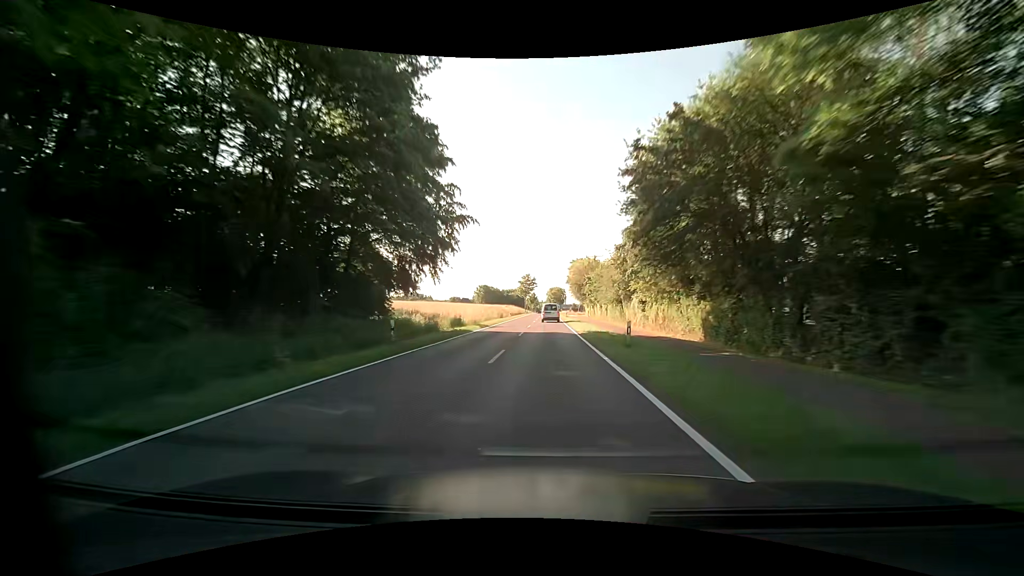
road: tertiary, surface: asphalt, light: Day
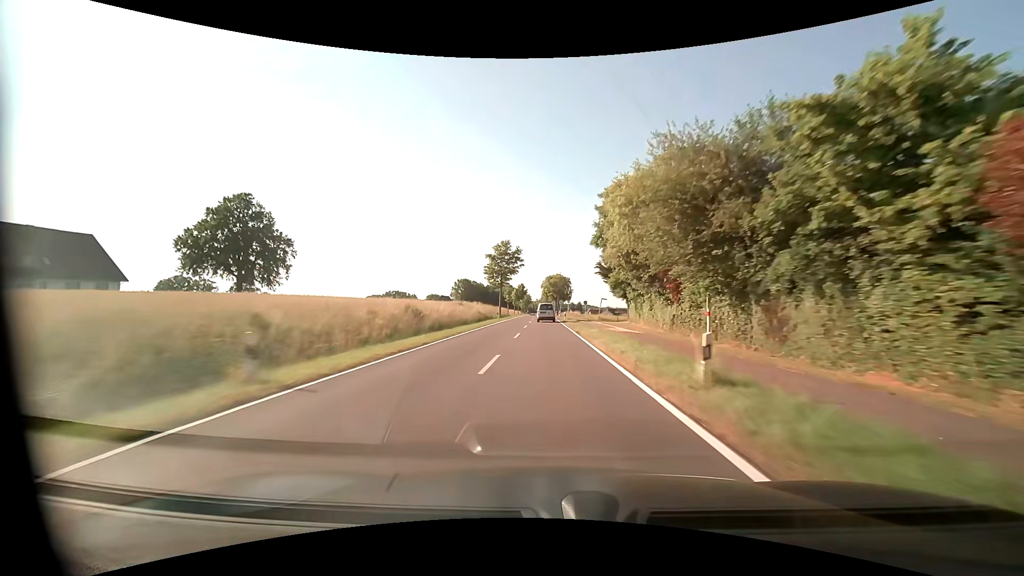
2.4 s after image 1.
(+0.3, +62.3) m; +1°
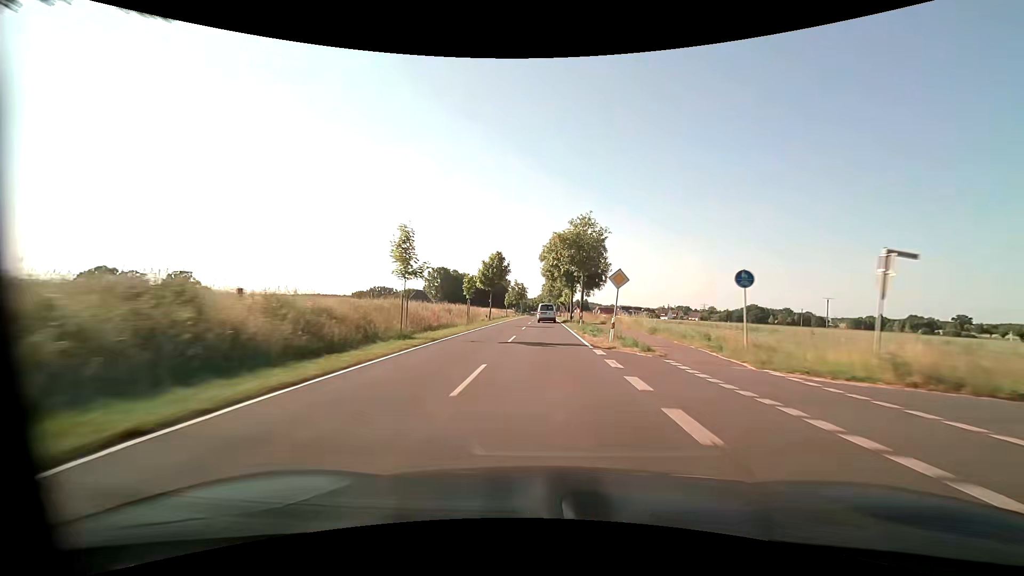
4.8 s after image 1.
(-0.4, +62.7) m; 0°
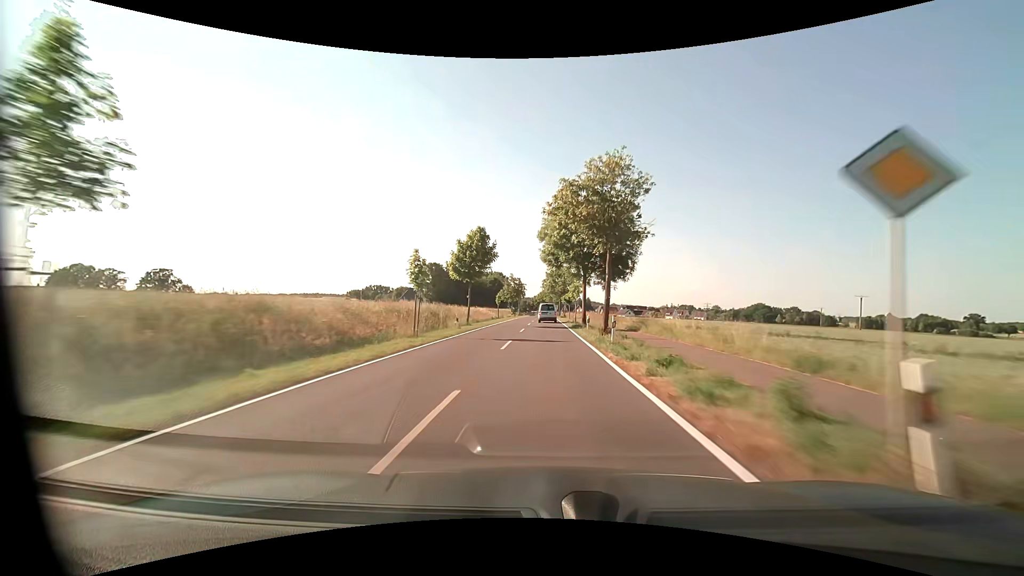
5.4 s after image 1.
(0.0, +15.7) m; 0°
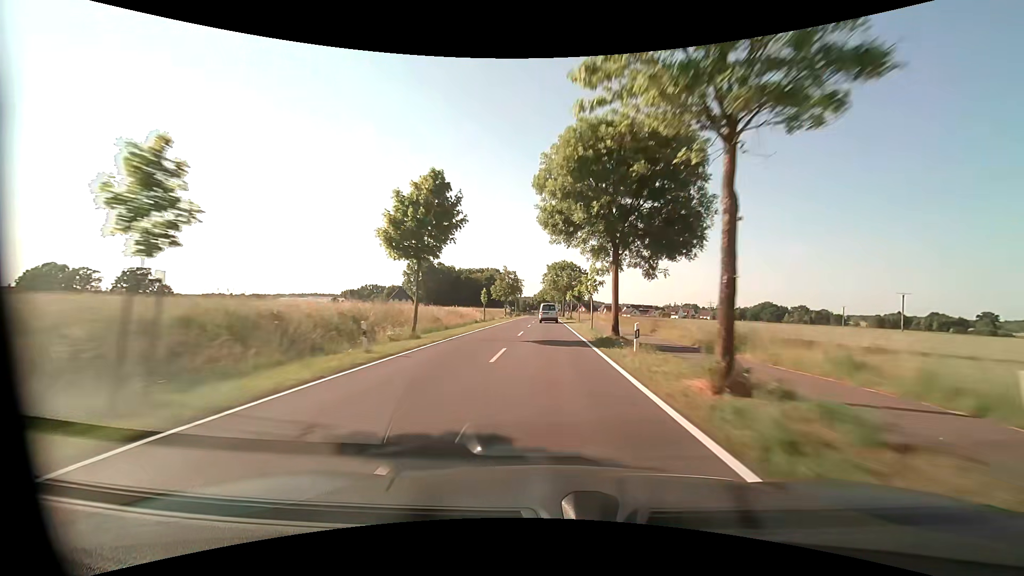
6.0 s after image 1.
(0.0, +15.7) m; 0°
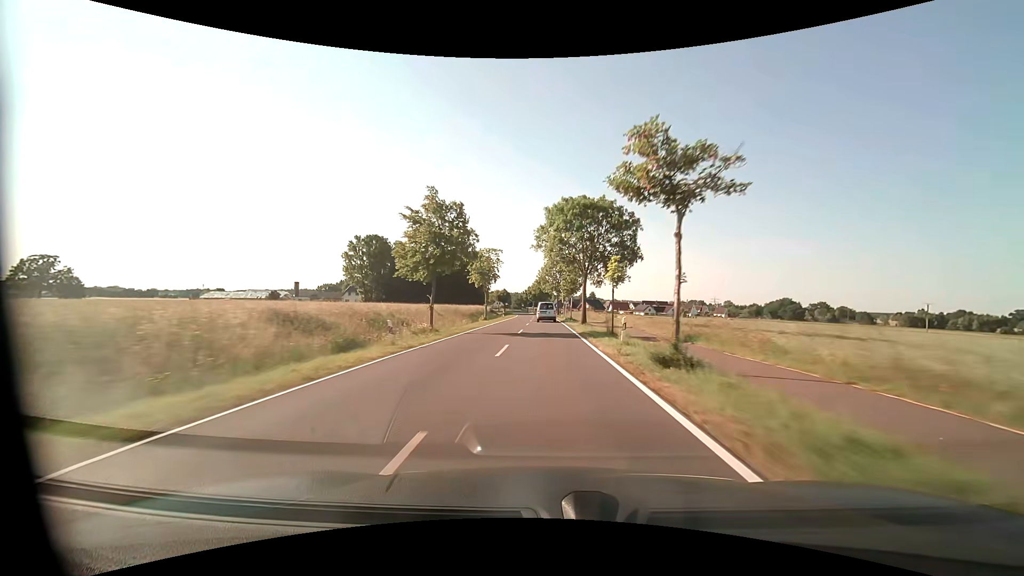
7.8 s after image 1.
(+0.1, +46.9) m; 0°
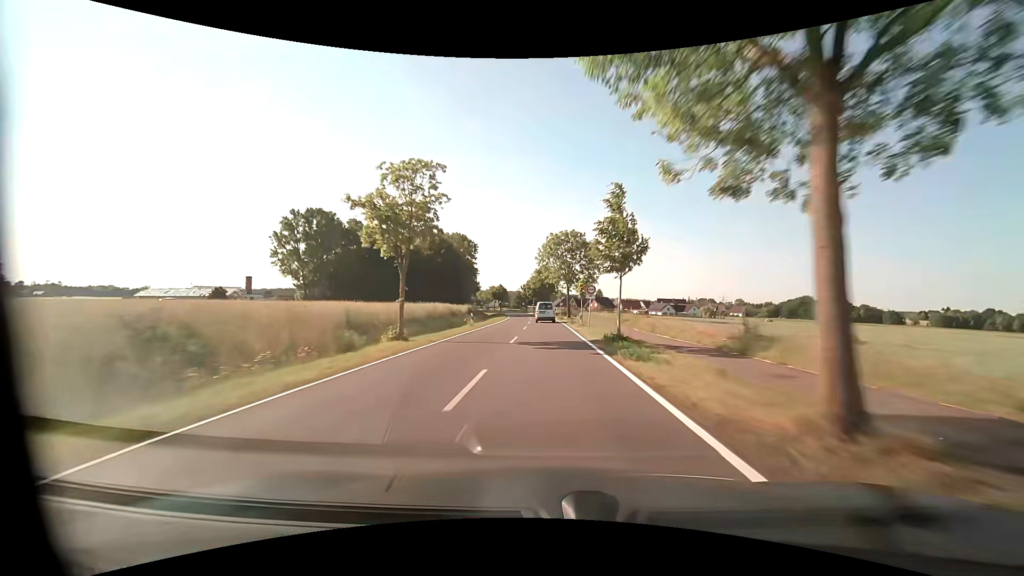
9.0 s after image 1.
(-0.1, +30.9) m; 0°
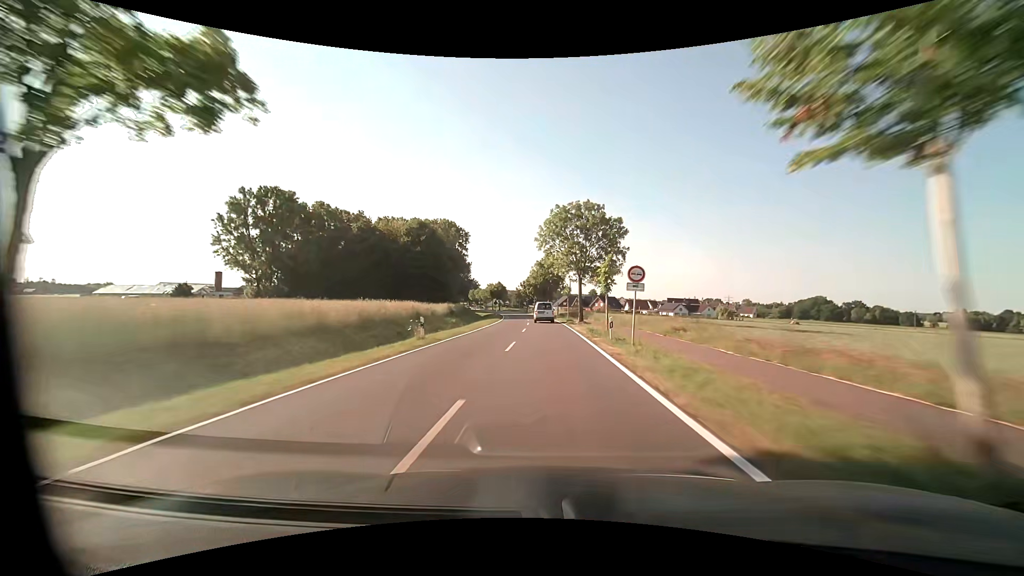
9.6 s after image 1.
(0.0, +15.3) m; 0°
(0, +10) (0, +20) (0, +30) (0, +40) (-1, +50) (-1, +60) (-1, +70) (-2, +80) (-3, +90) (-4, +100) m
